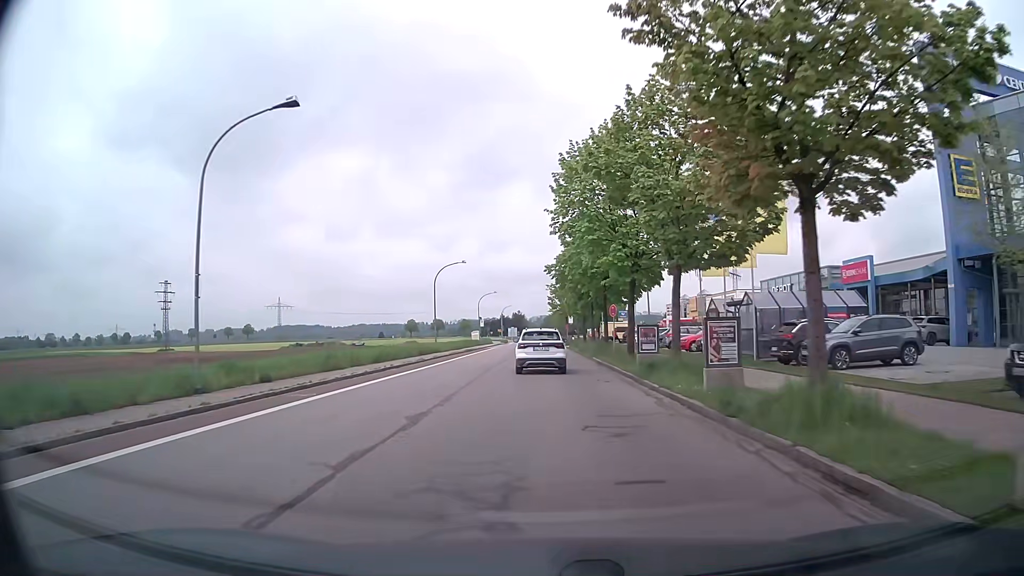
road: tertiary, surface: asphalt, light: Day
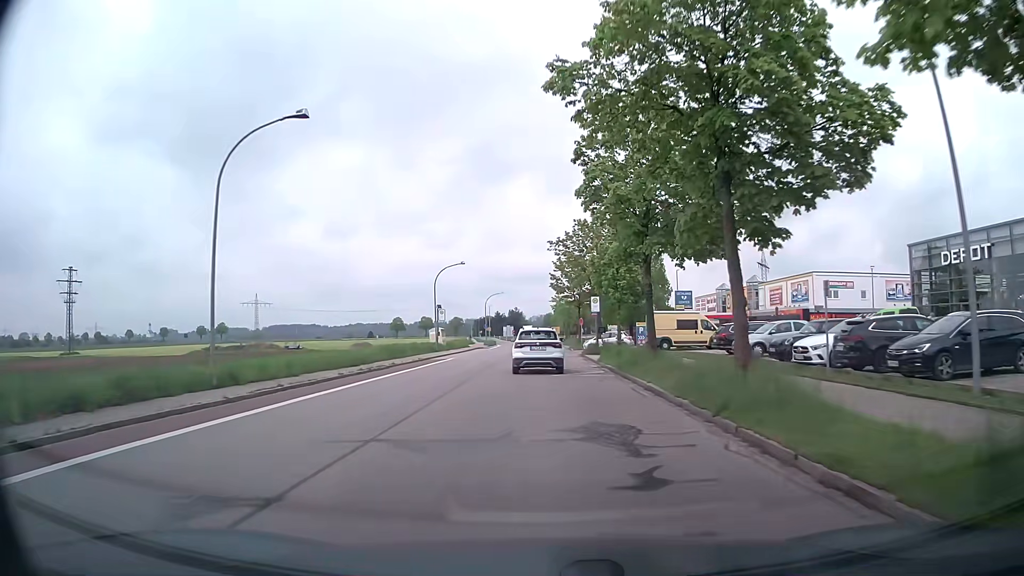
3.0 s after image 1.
(+0.4, +36.9) m; 0°
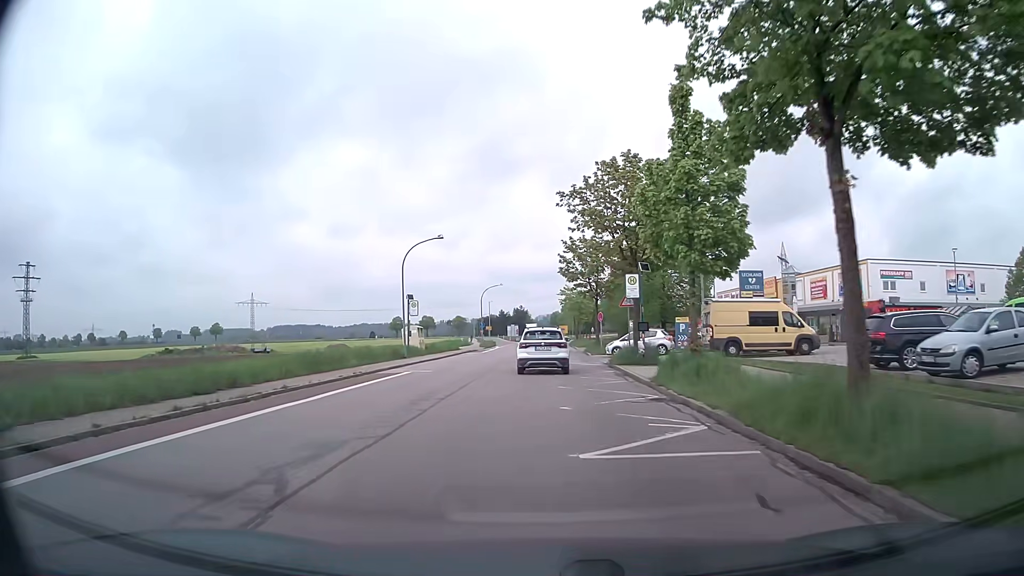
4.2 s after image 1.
(0.0, +14.7) m; 0°
(0, +10) (0, +20) (0, +30) (0, +40) (0, +50) (0, +60) (0, +70) (0, +80) (0, +90) (0, +100) m
